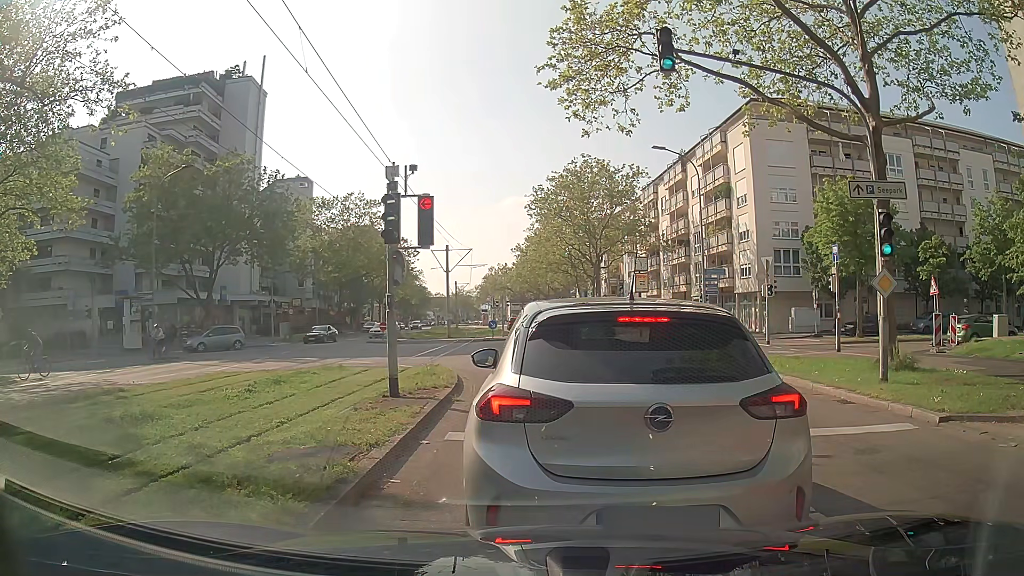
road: tertiary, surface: asphalt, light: Day
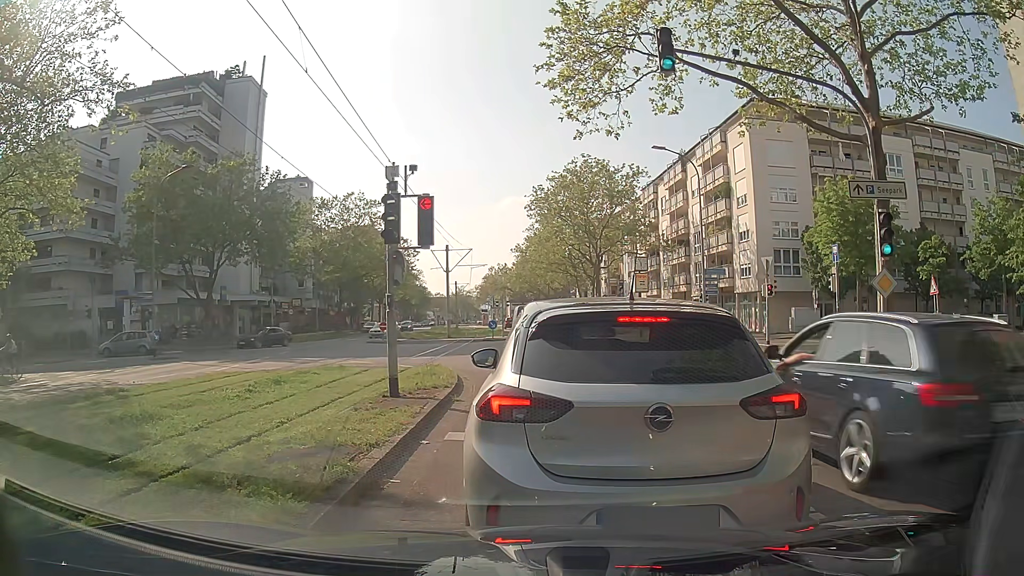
(0.0, 0.0) m; 0°
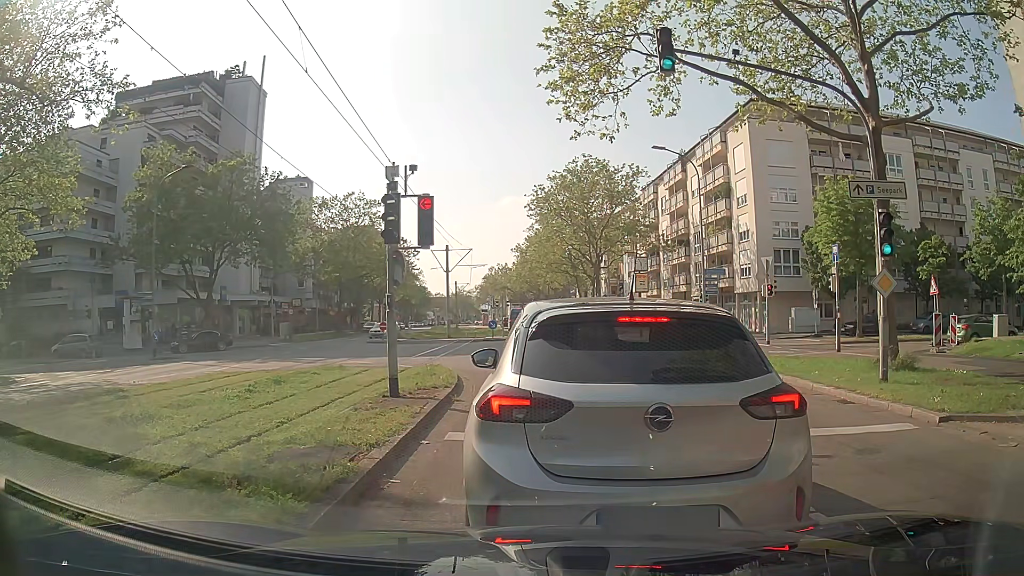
(0.0, 0.0) m; 0°
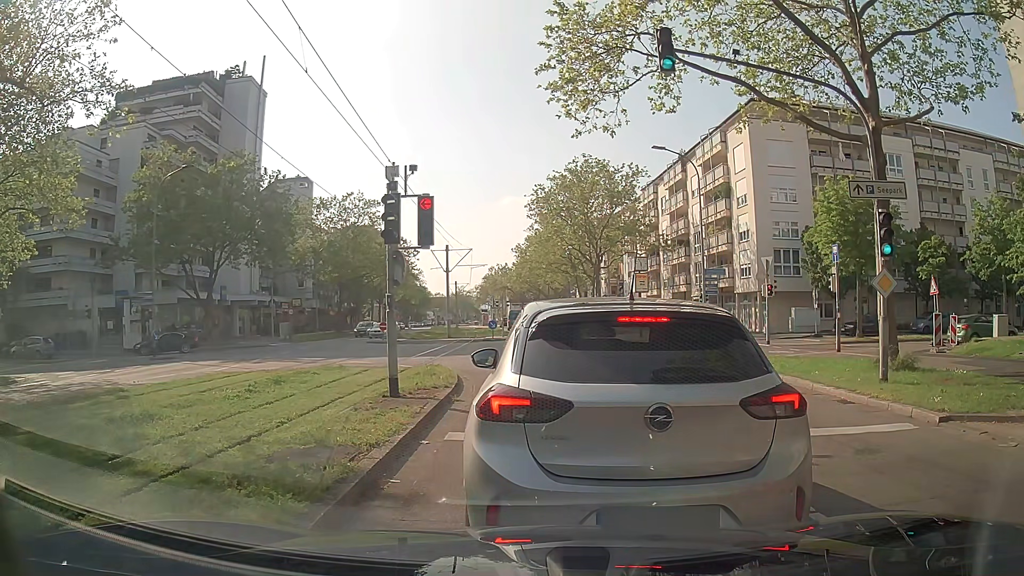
(0.0, 0.0) m; 0°
